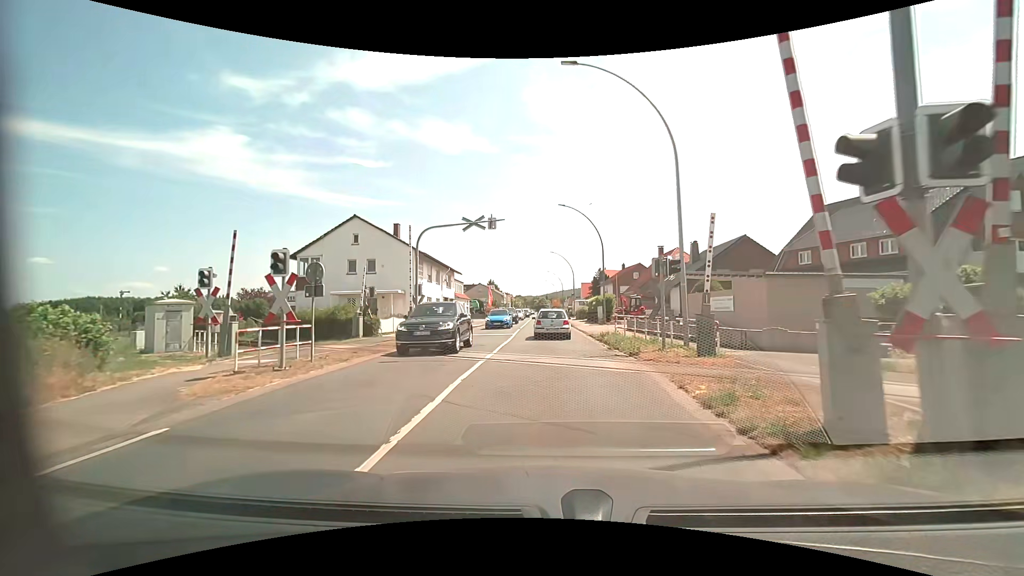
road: primary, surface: asphalt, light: Day
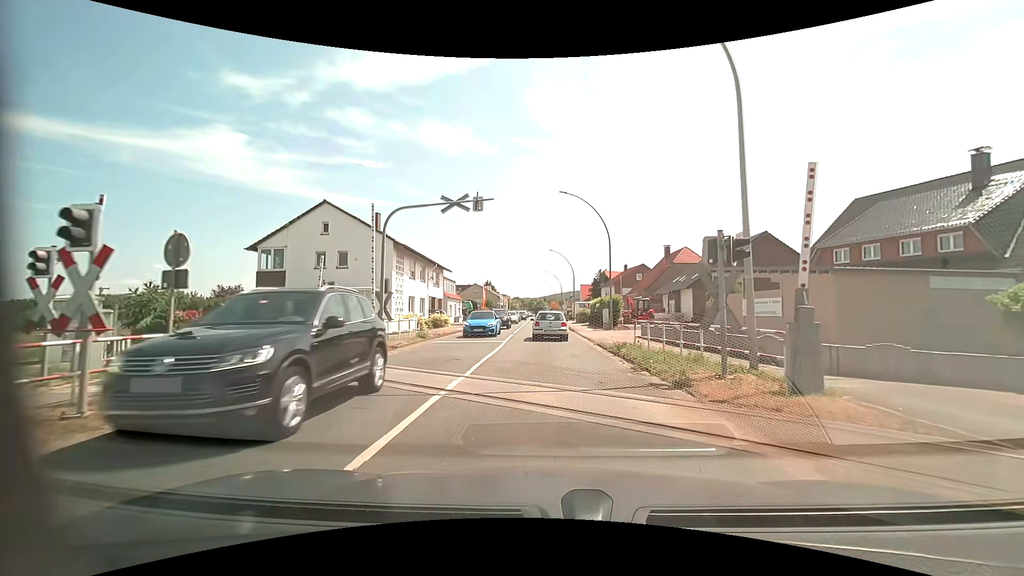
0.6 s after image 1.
(0.0, +5.3) m; 0°
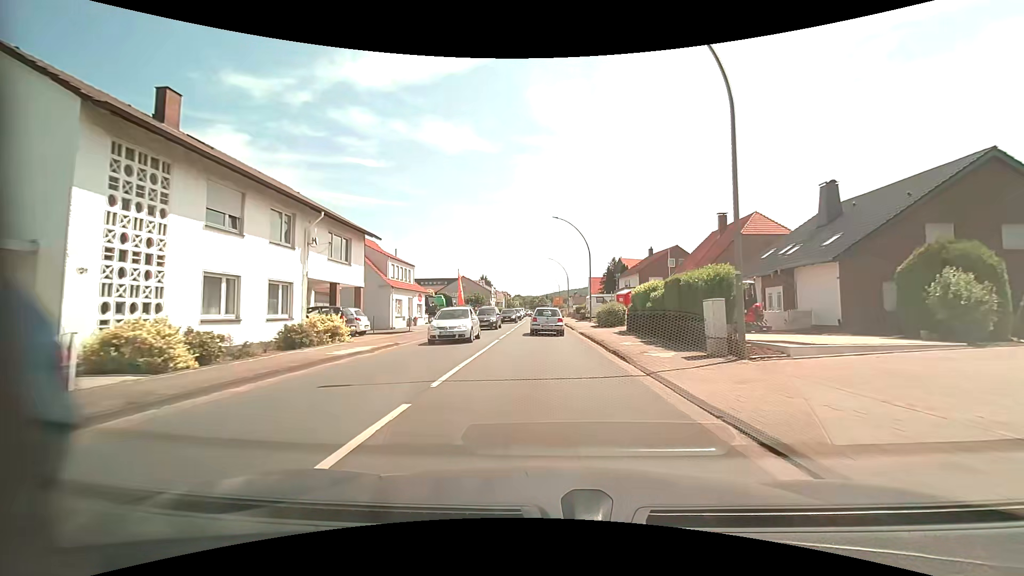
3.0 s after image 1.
(+0.2, +23.1) m; 0°
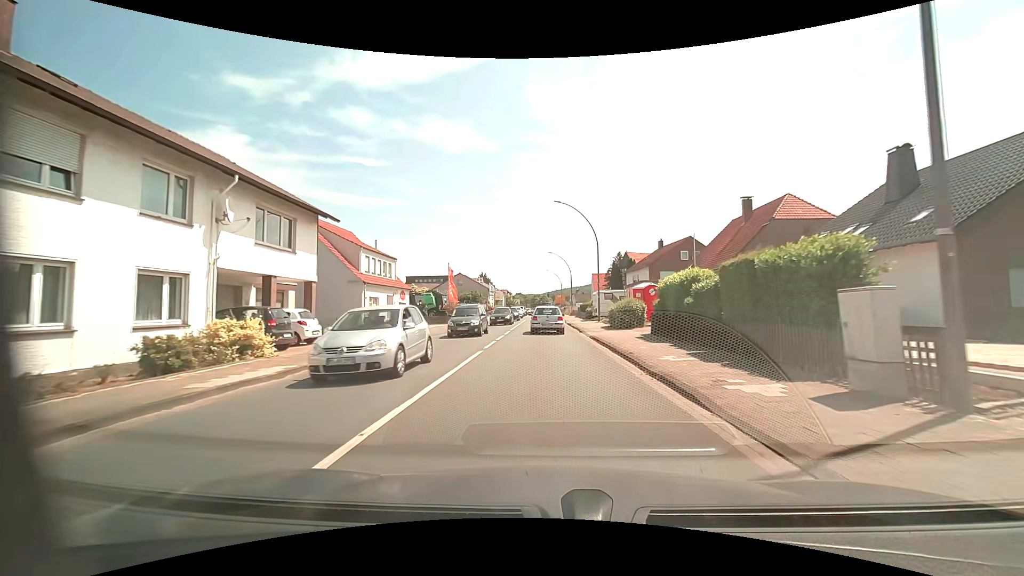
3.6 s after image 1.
(0.0, +6.1) m; 0°
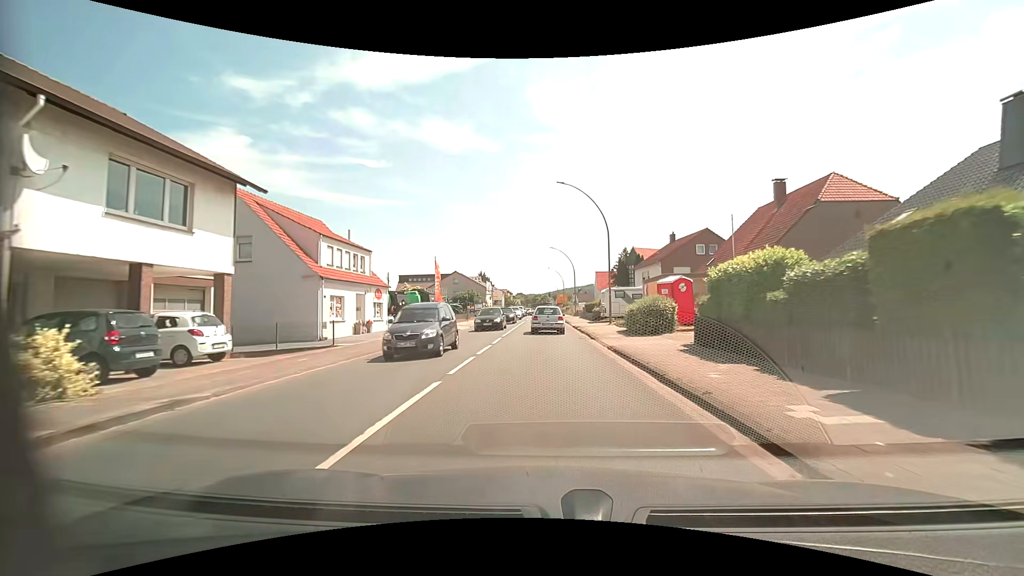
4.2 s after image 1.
(0.0, +6.3) m; 0°
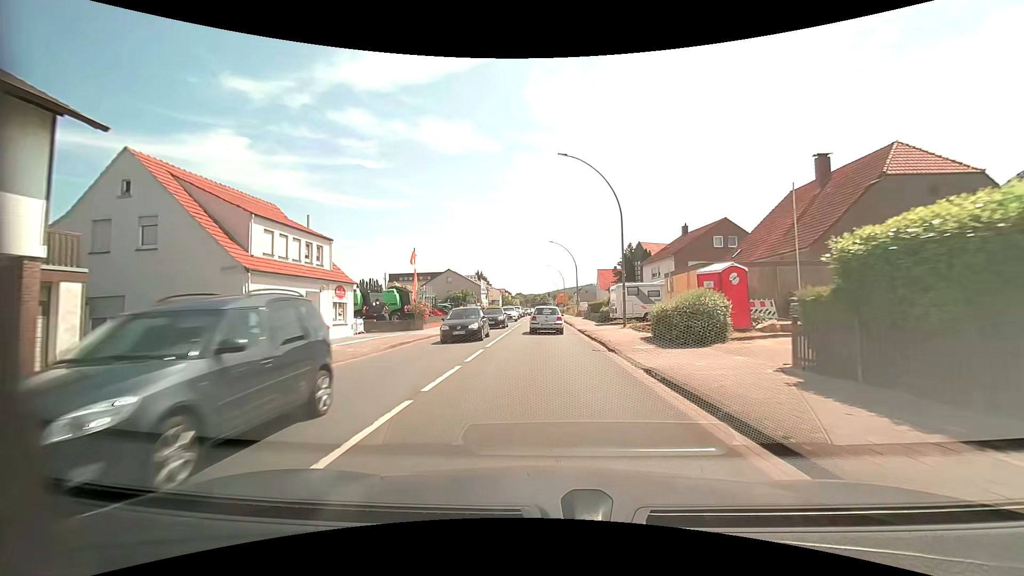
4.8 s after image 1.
(0.0, +6.4) m; 0°
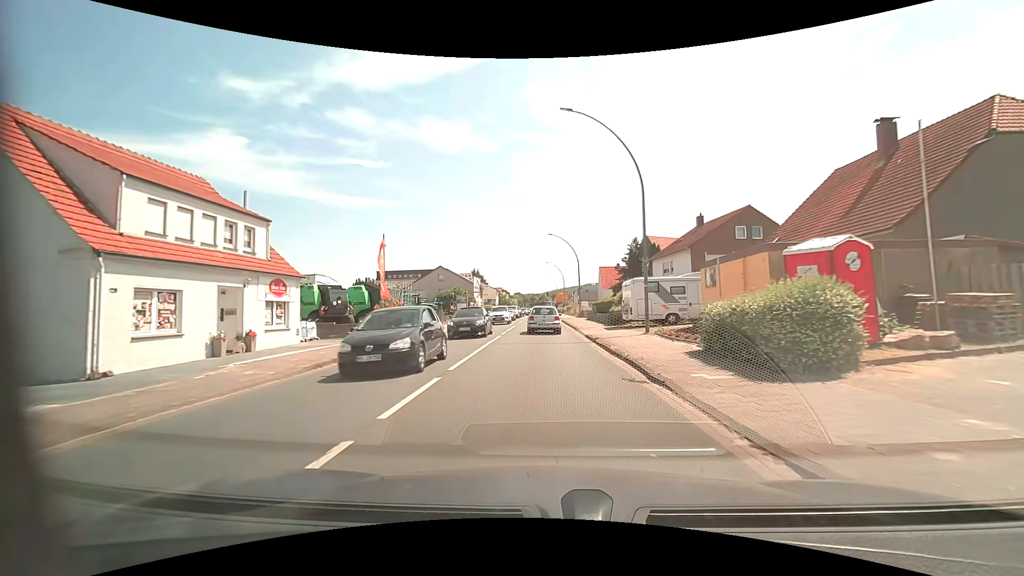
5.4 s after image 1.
(0.0, +6.5) m; 0°
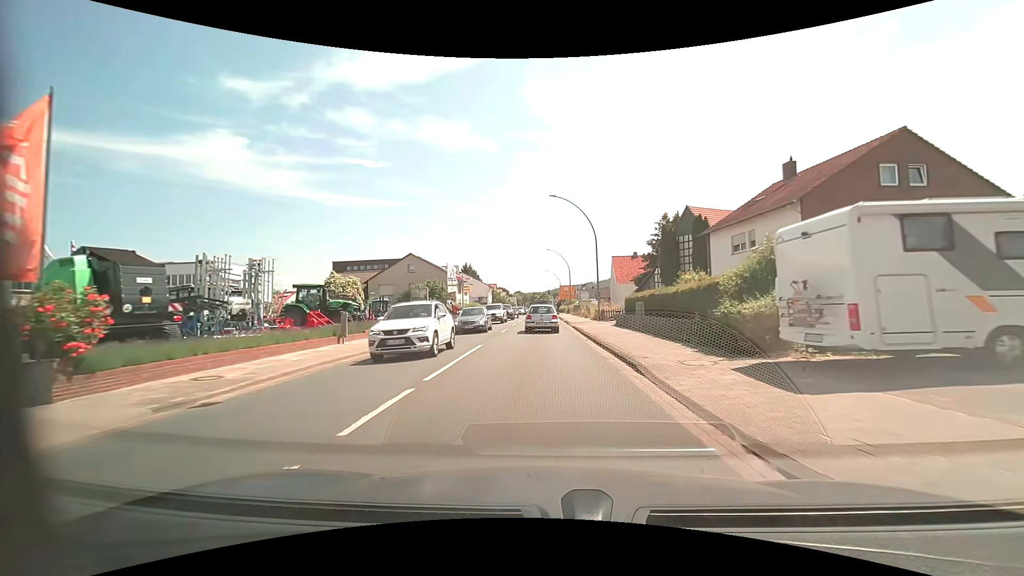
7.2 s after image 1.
(0.0, +19.7) m; 0°
(0, +10) (0, +20) (0, +30) (0, +40) (0, +50) (0, +60) (0, +70) (0, +80) (0, +90) (0, +100) m
